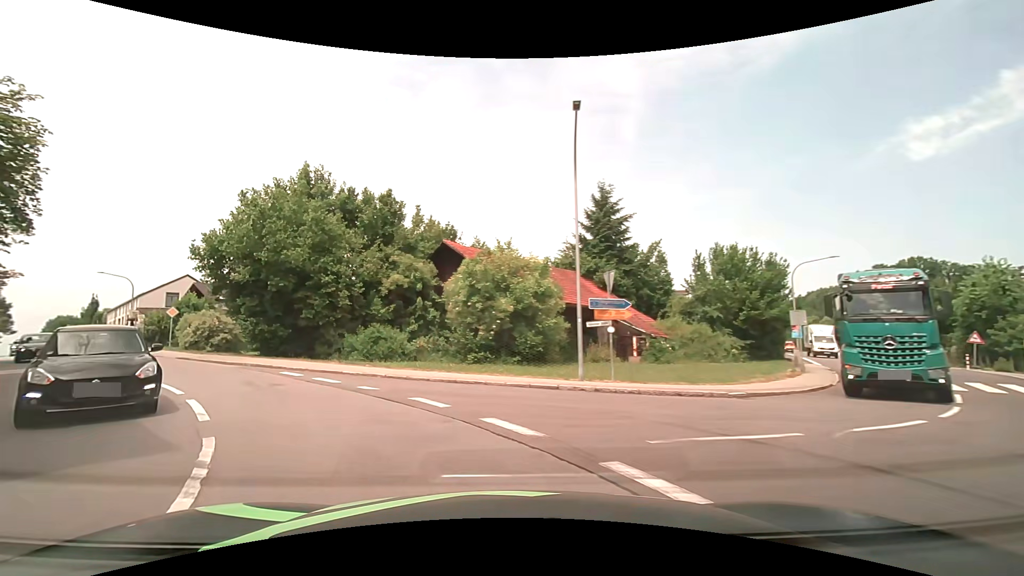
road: secondary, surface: asphalt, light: Day
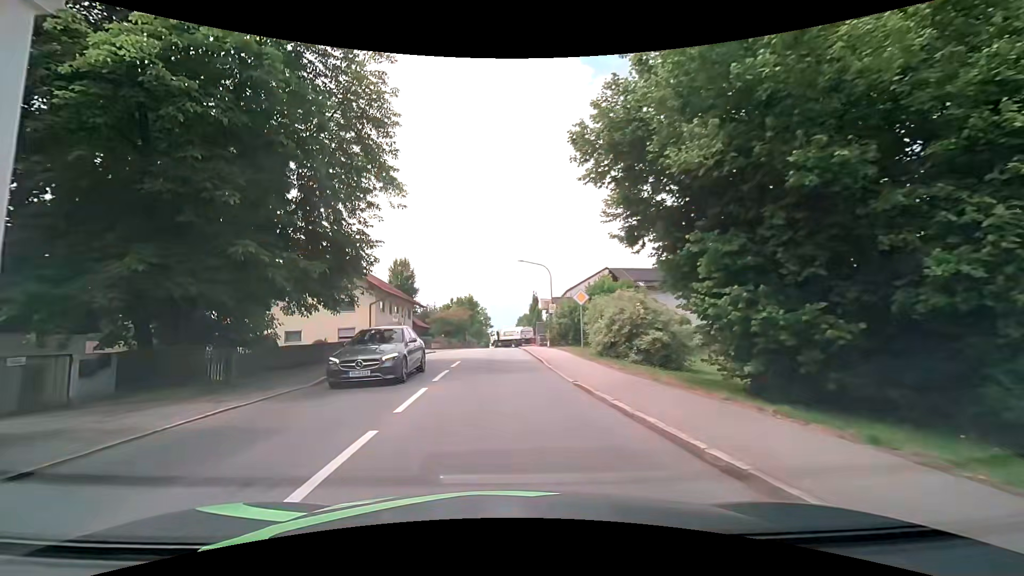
(-8.6, +16.8) m; -47°
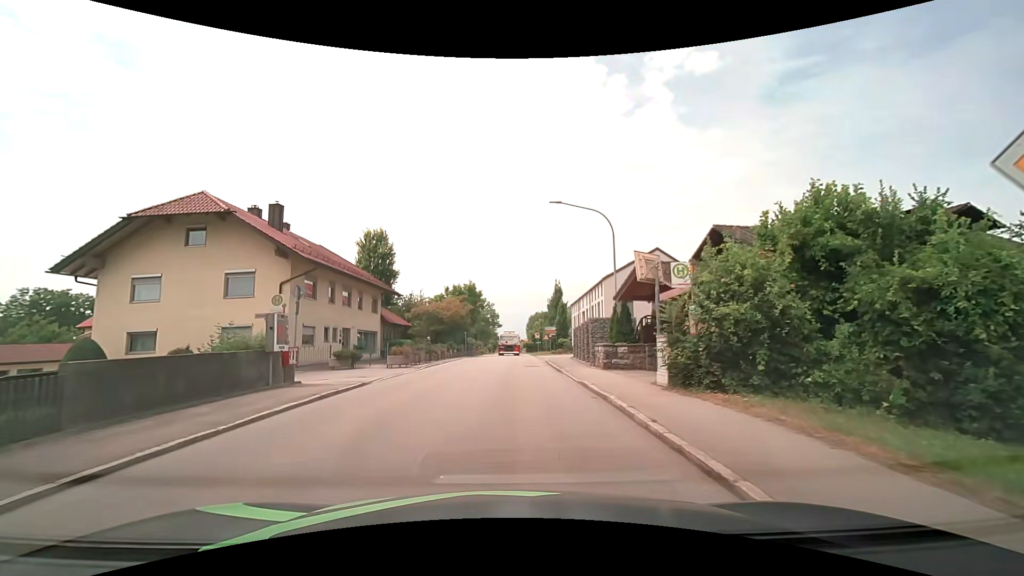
(-0.6, +20.7) m; -1°
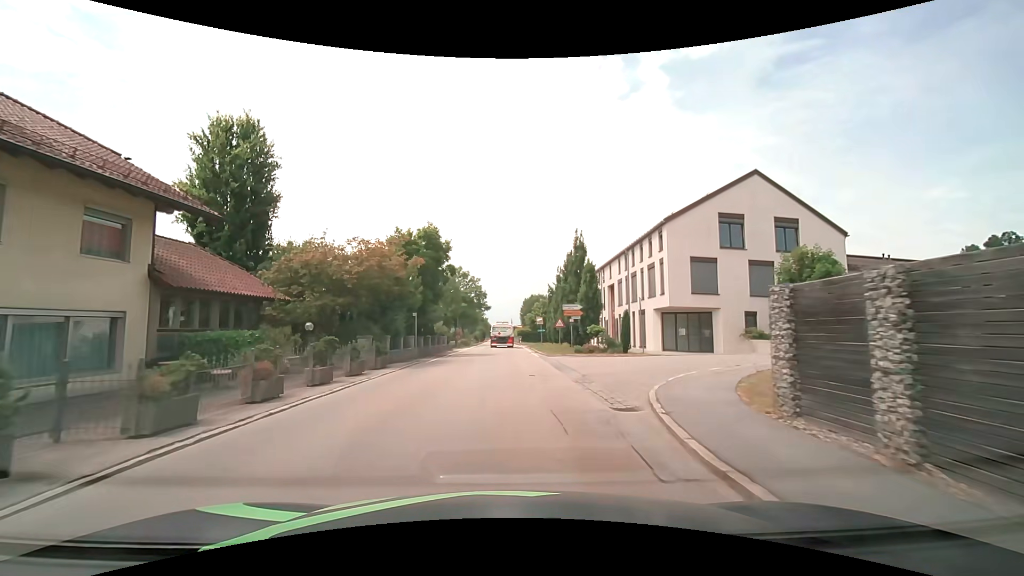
(+0.3, +25.1) m; 0°
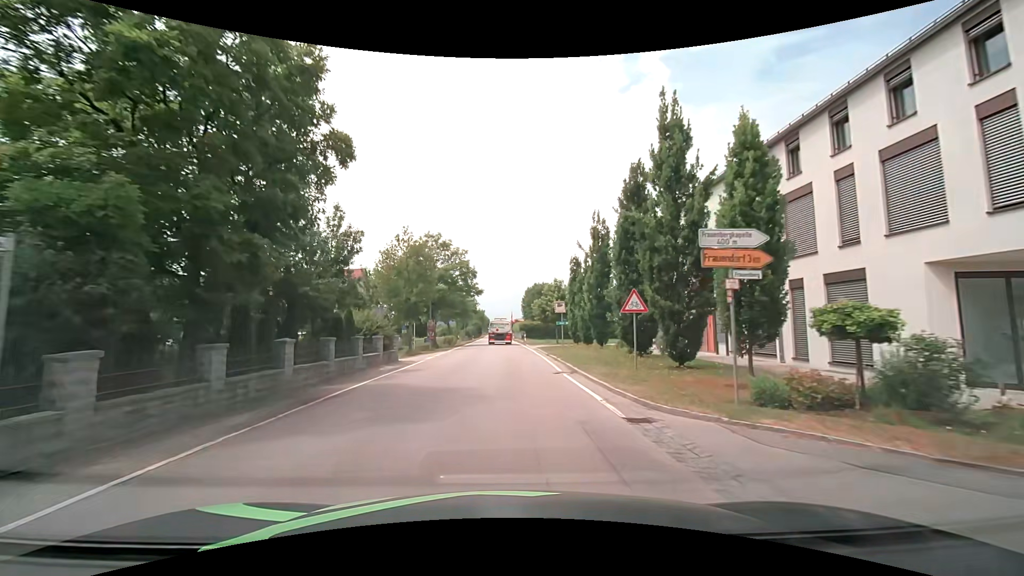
(+0.4, +23.0) m; +1°
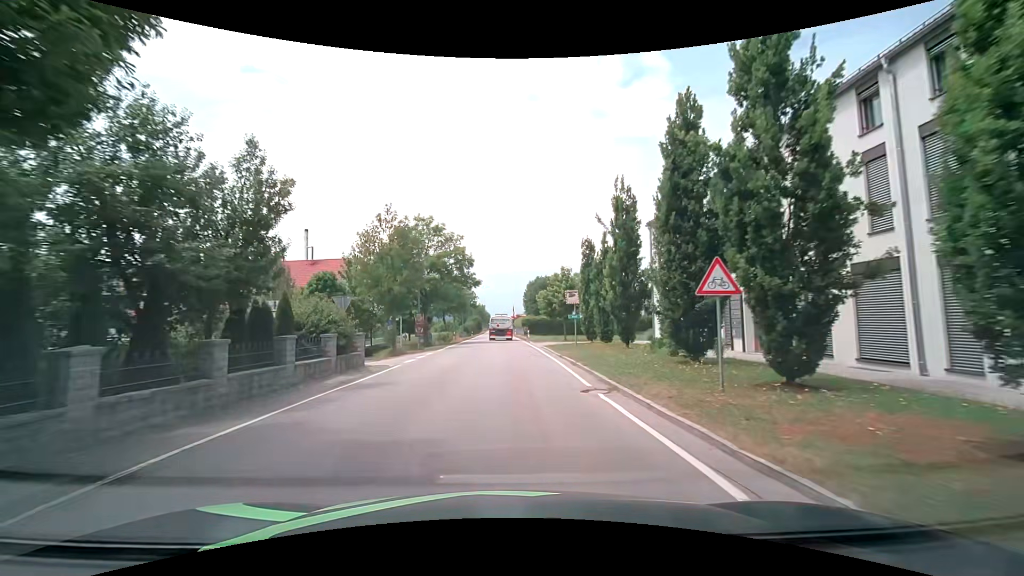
(0.0, +6.2) m; +1°
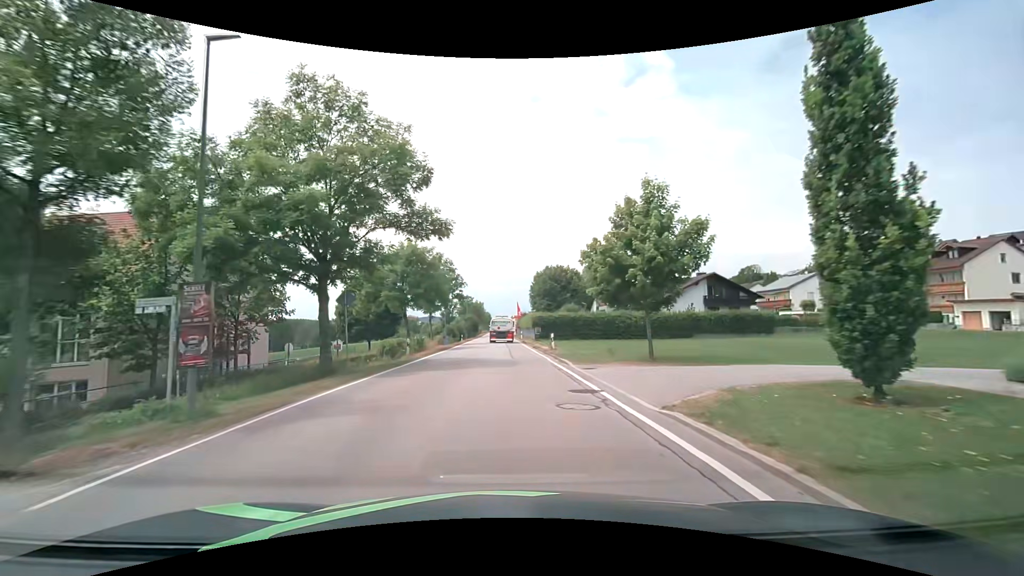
(-0.3, +26.6) m; 0°
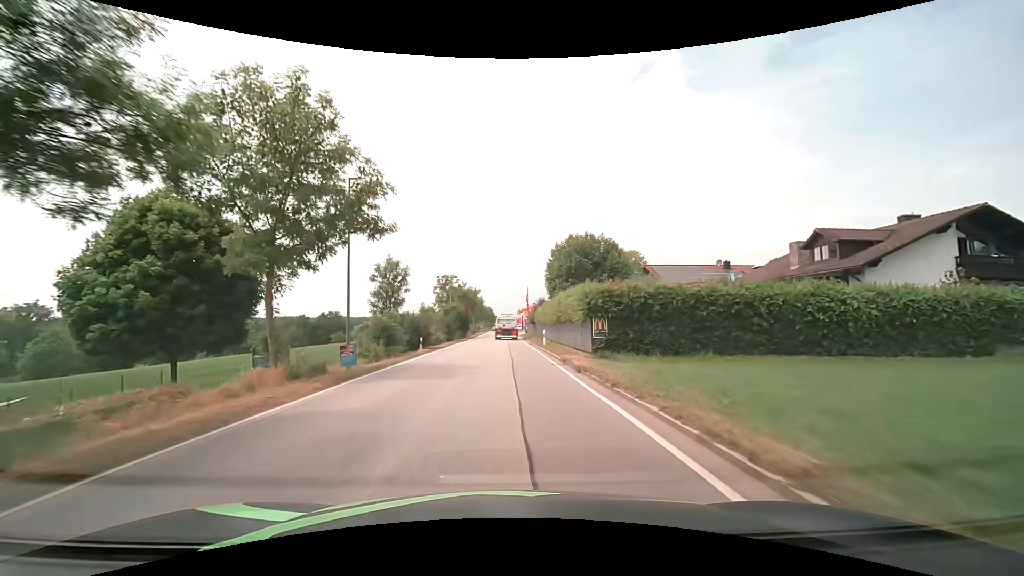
(-0.5, +35.6) m; -1°
(0, +10) (0, +20) (0, +30) (0, +40) (0, +50) (0, +60) (0, +70) (0, +80) (0, +90) (0, +100) m
